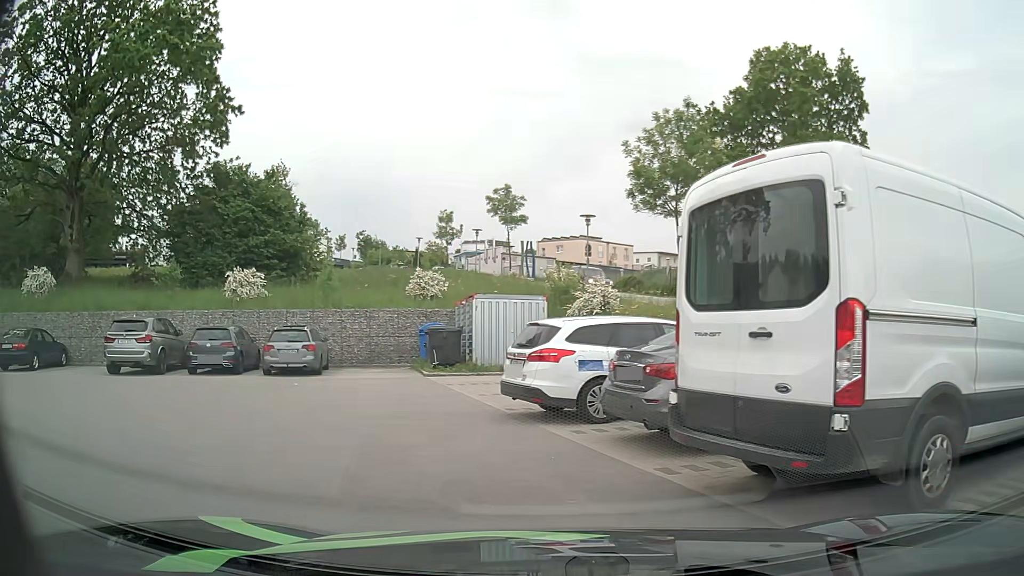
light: Day
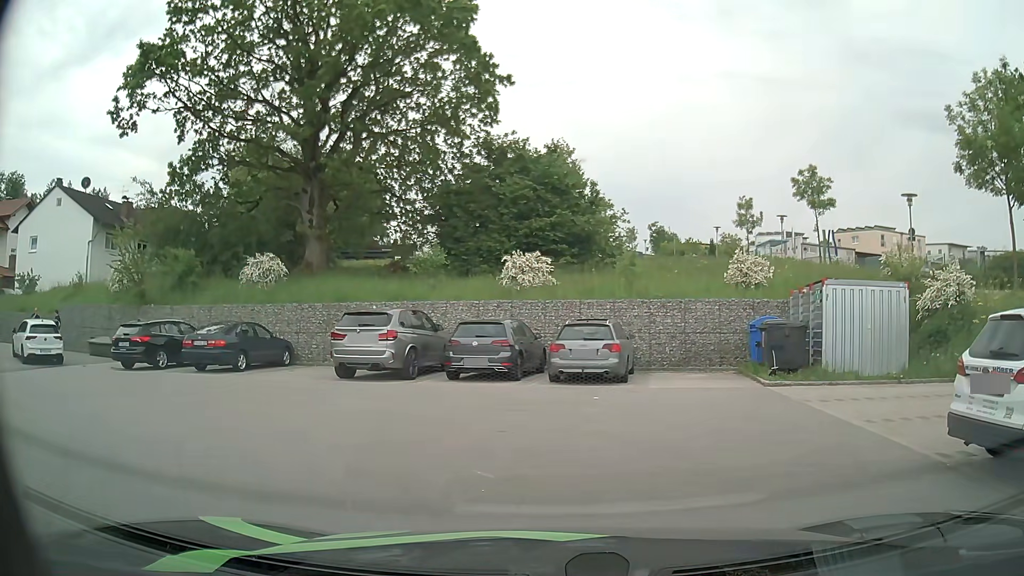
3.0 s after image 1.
(-1.0, +4.2) m; -21°
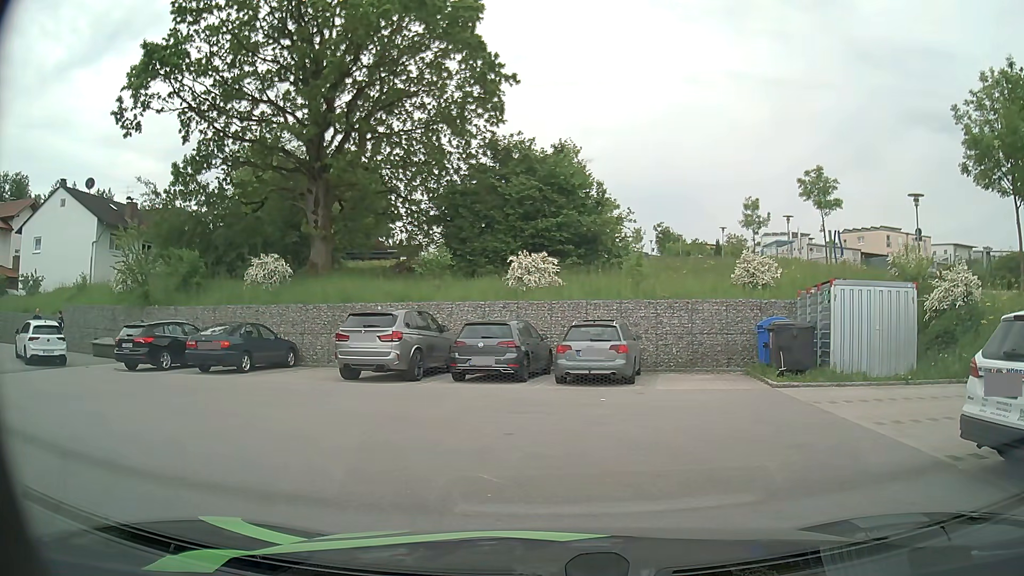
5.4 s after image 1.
(0.0, +0.2) m; 0°
